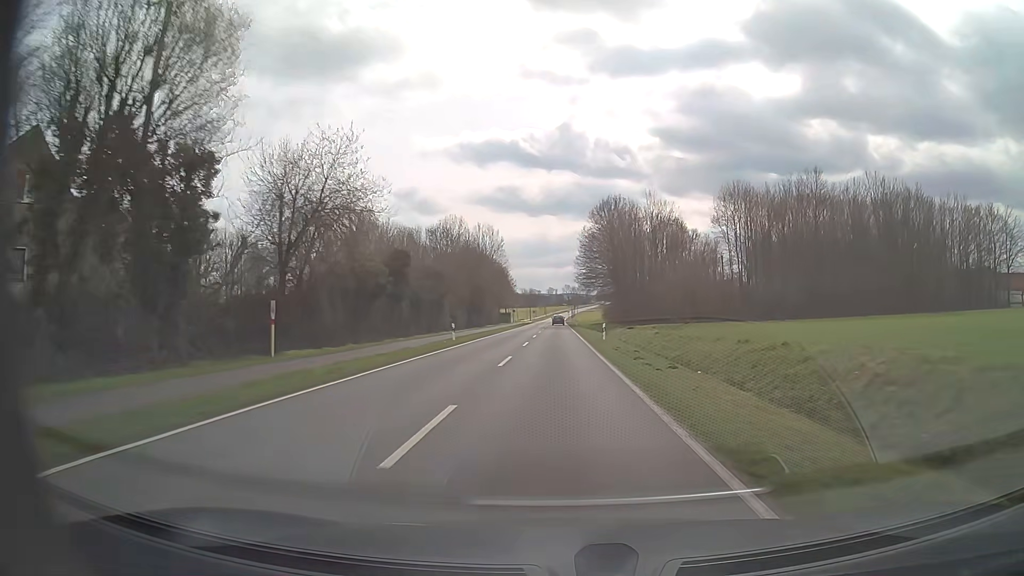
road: tertiary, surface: asphalt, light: Day
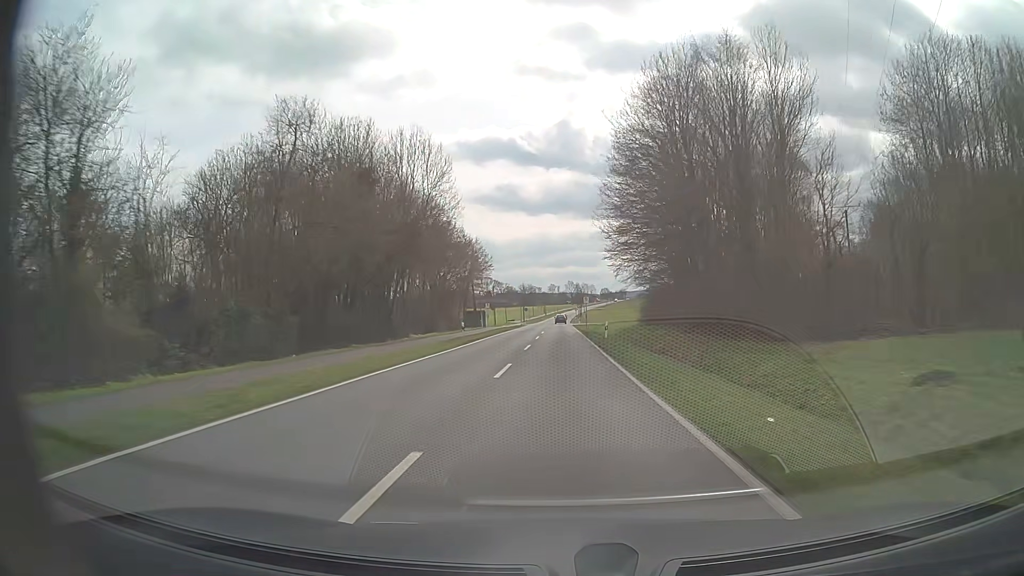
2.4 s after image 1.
(-0.1, +51.7) m; 0°
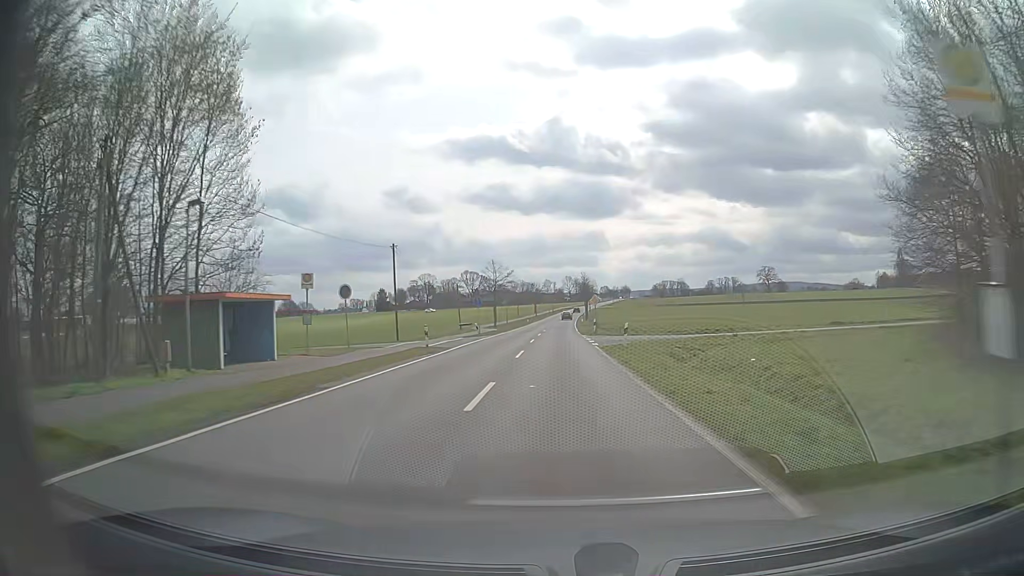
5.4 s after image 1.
(+0.1, +65.4) m; 0°
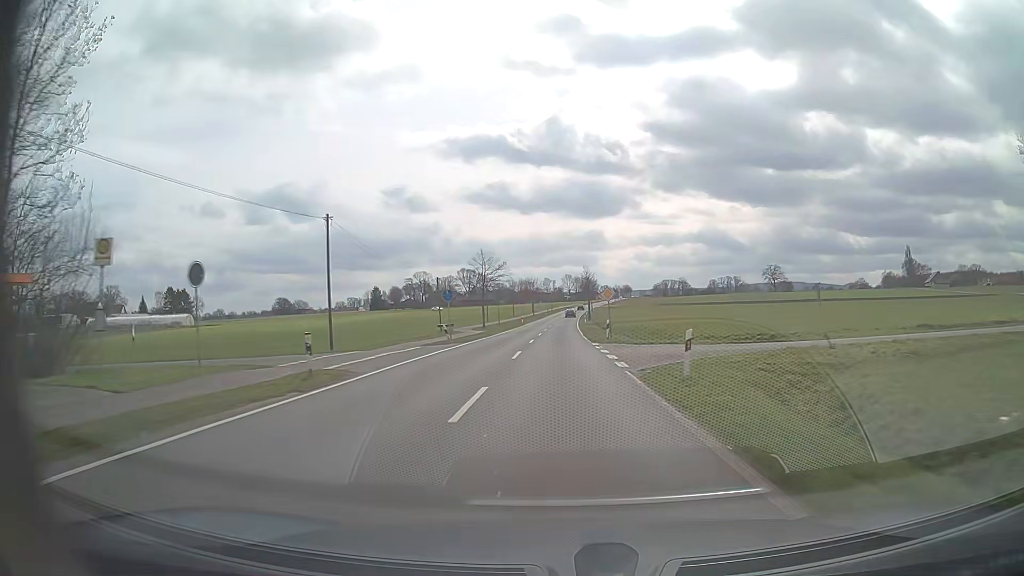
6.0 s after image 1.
(0.0, +13.2) m; 0°
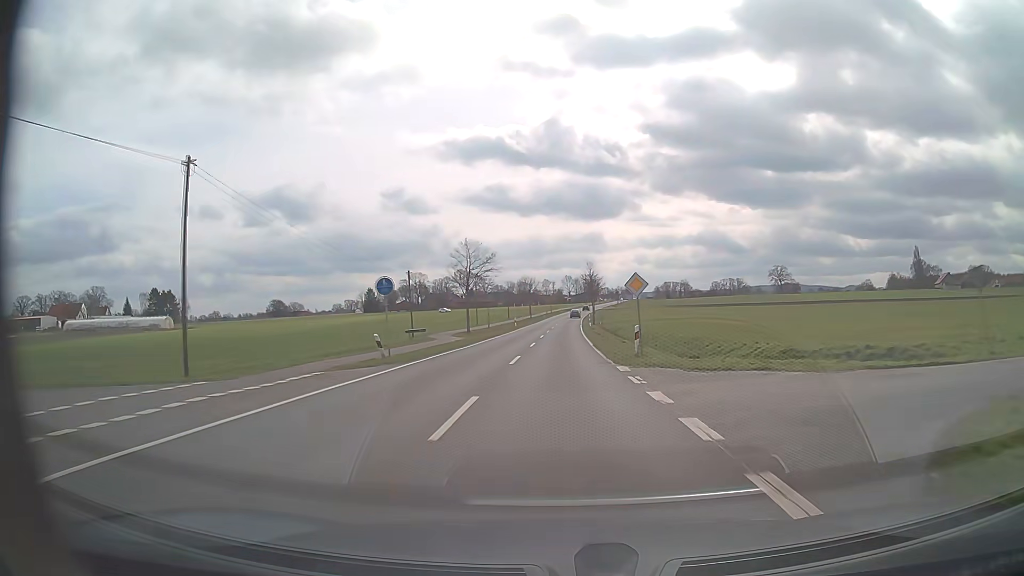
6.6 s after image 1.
(0.0, +13.2) m; 0°
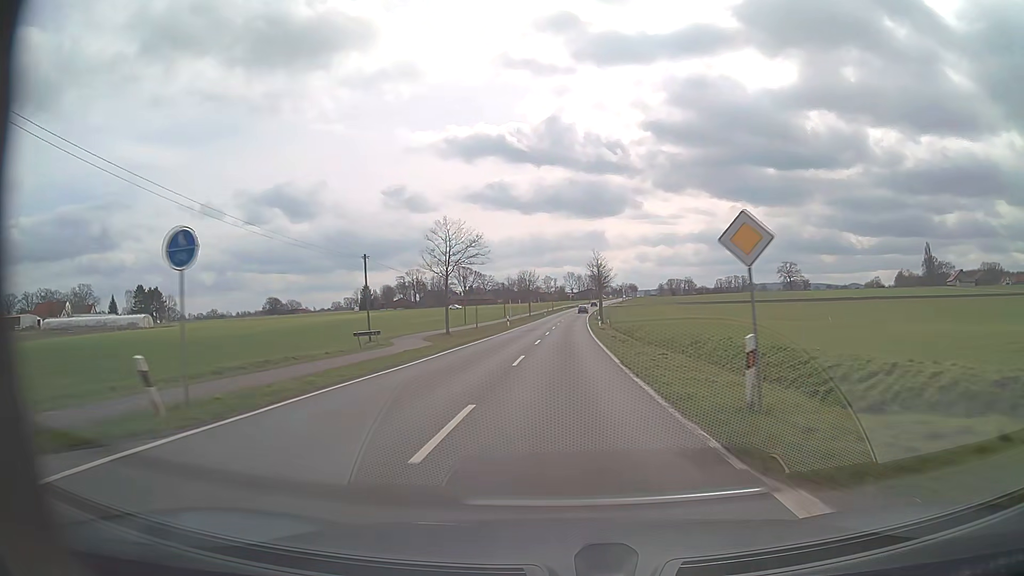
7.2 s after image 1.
(0.0, +13.3) m; 0°
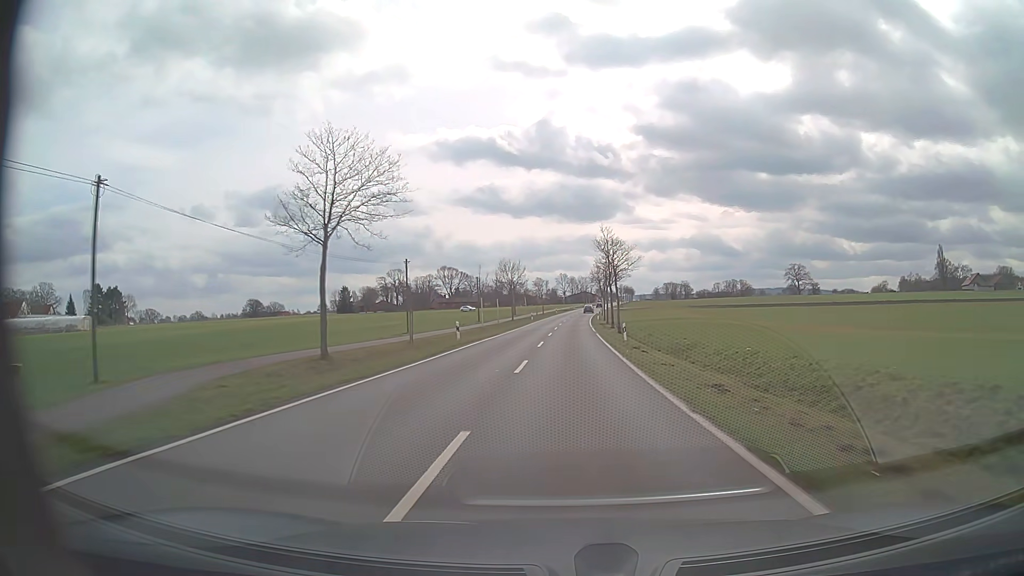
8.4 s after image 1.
(0.0, +26.5) m; +1°
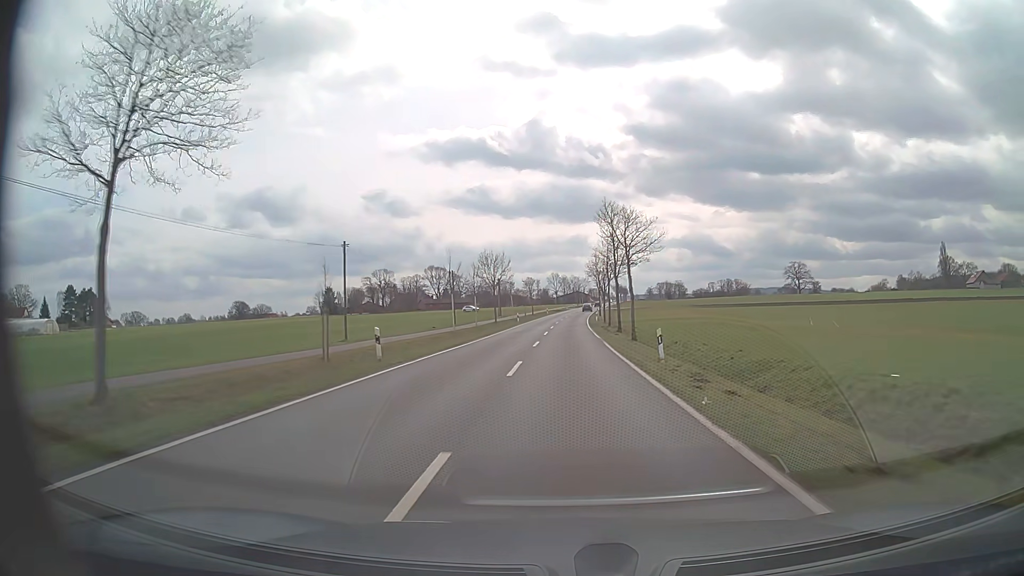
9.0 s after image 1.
(+0.1, +13.3) m; +1°
